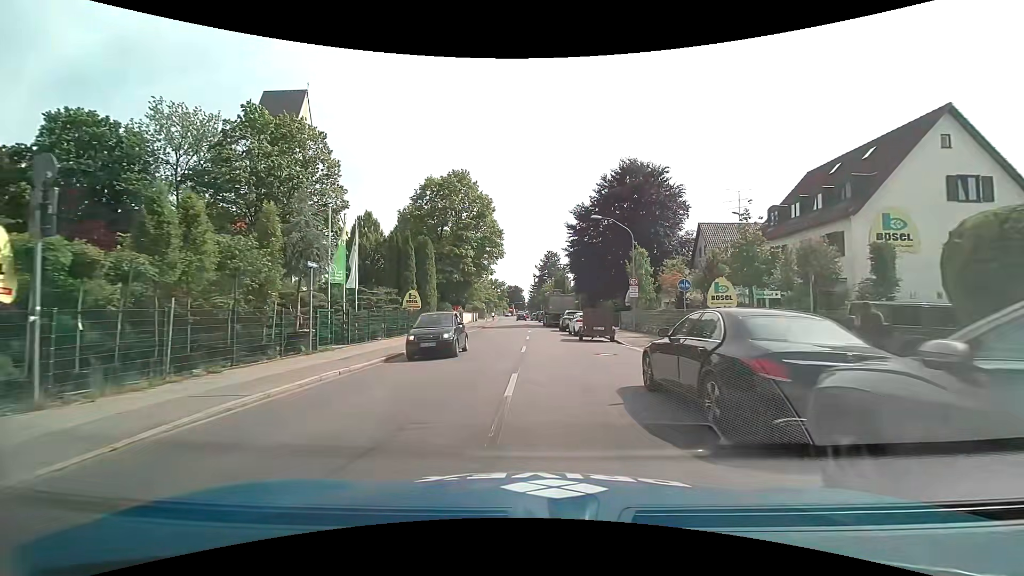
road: secondary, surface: asphalt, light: Day
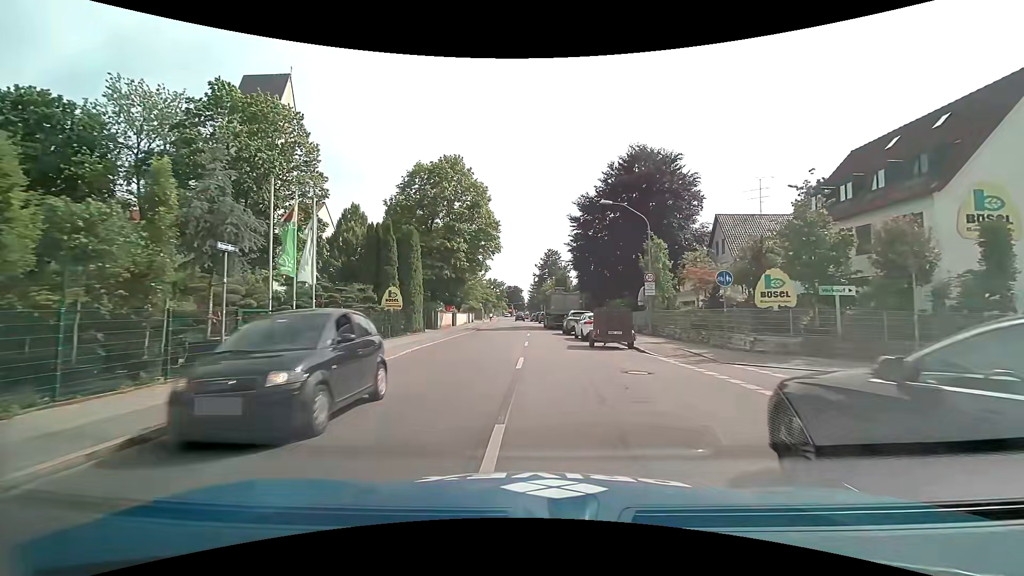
(0.0, +5.0) m; +1°
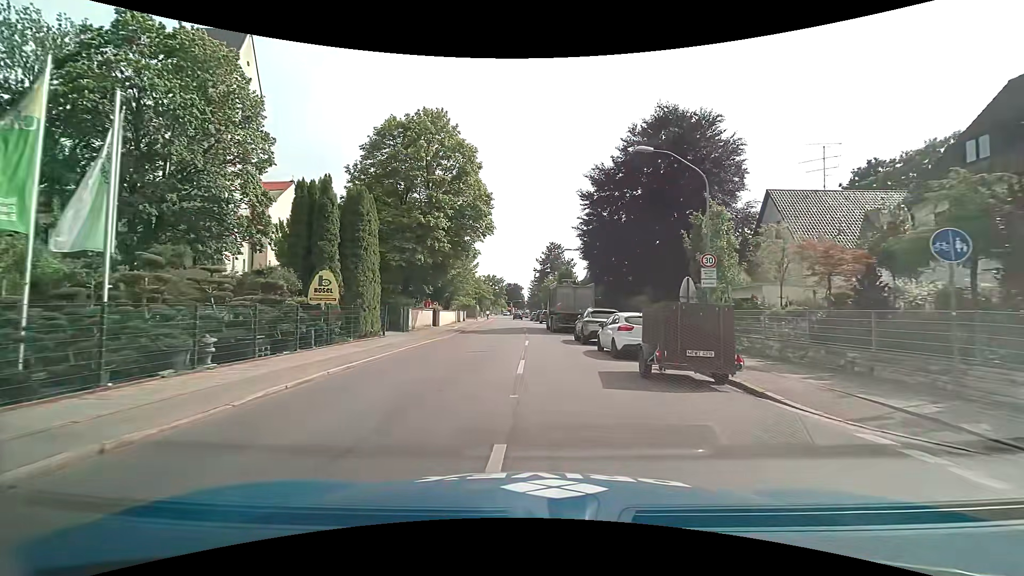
(-0.1, +10.1) m; -1°
(0, +10) (0, +20) (-1, +30) (-1, +40) (-1, +50) (-2, +60) (-2, +70) (-2, +80) (-3, +90) (-3, +100) m
